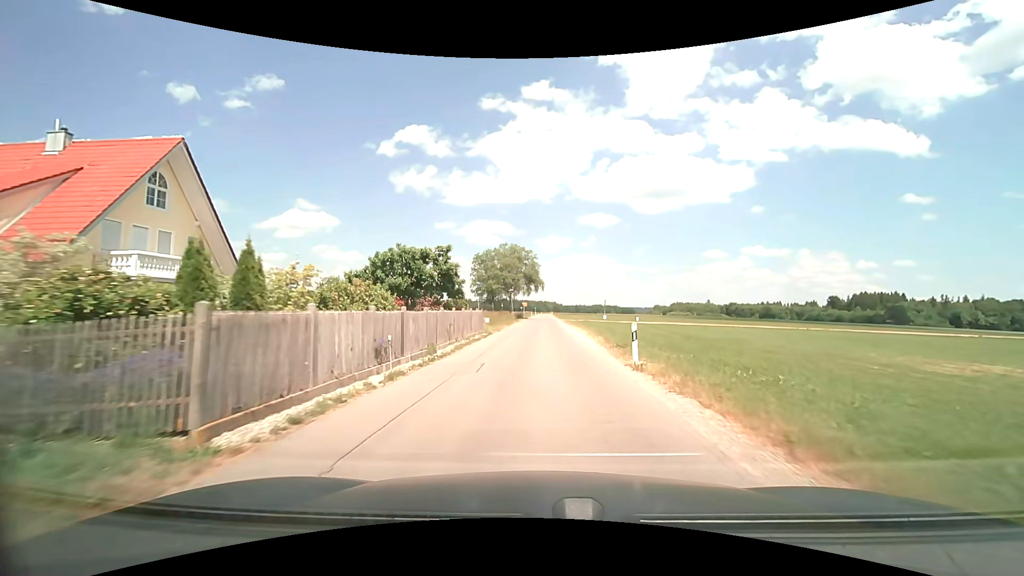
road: unclassified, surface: asphalt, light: Day
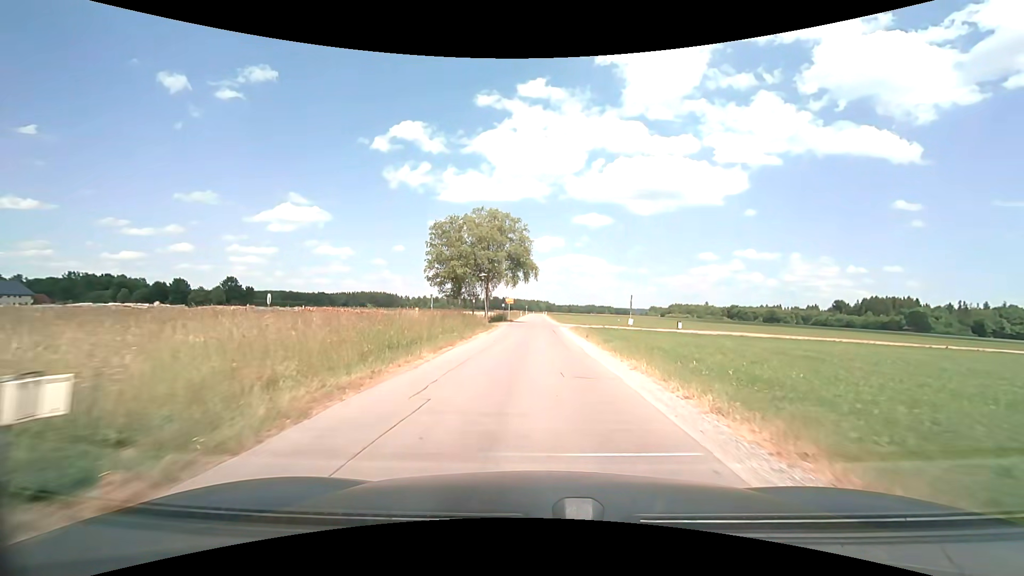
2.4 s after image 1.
(+0.2, +28.3) m; +1°
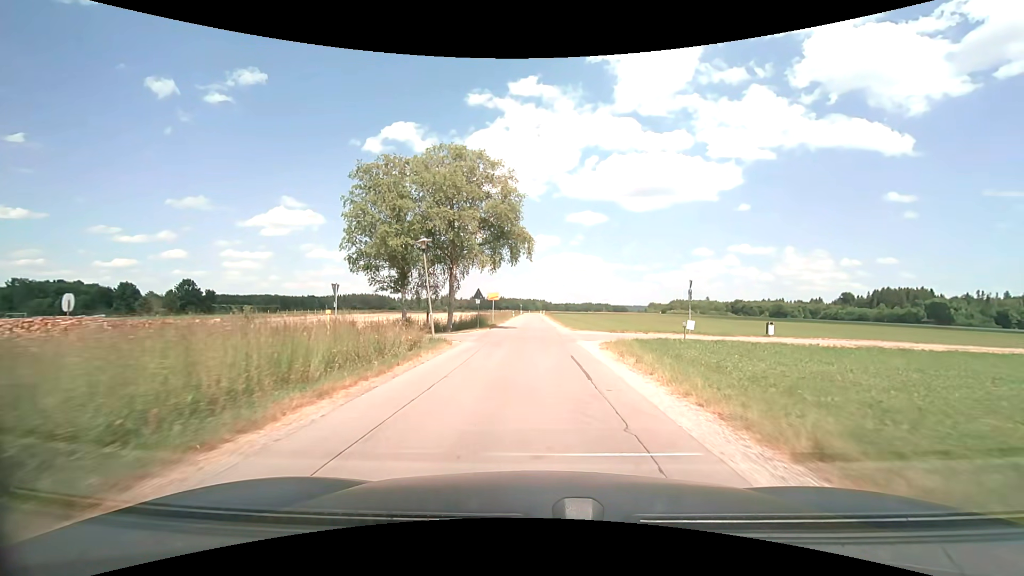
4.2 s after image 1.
(0.0, +21.2) m; 0°
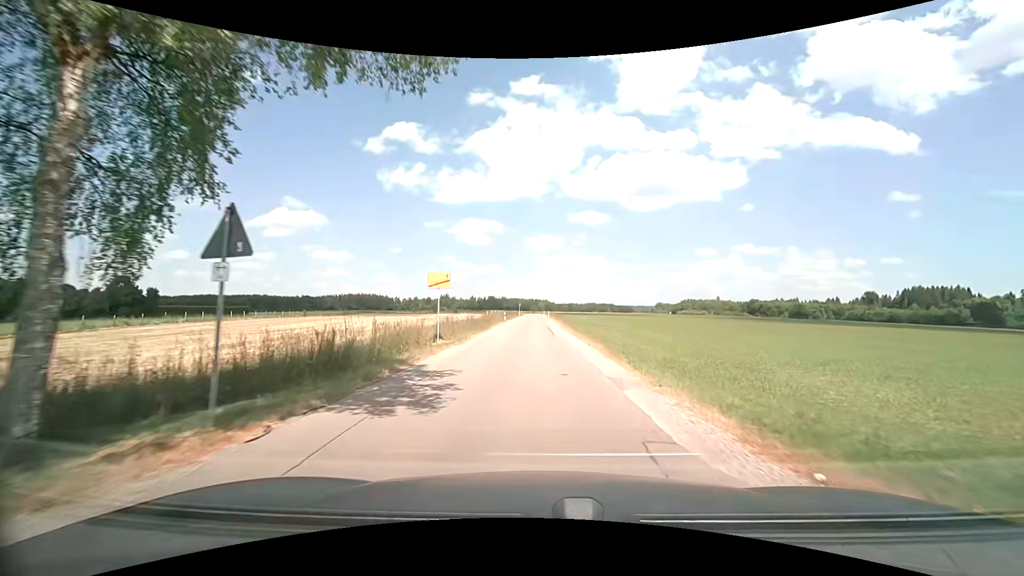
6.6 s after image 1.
(0.0, +28.6) m; 0°
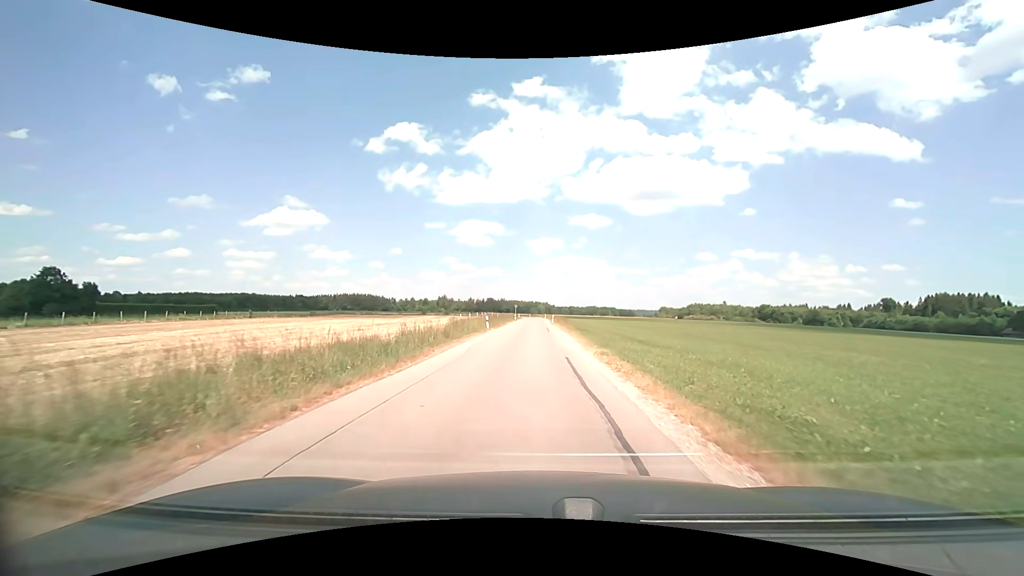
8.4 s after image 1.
(-0.1, +21.7) m; 0°
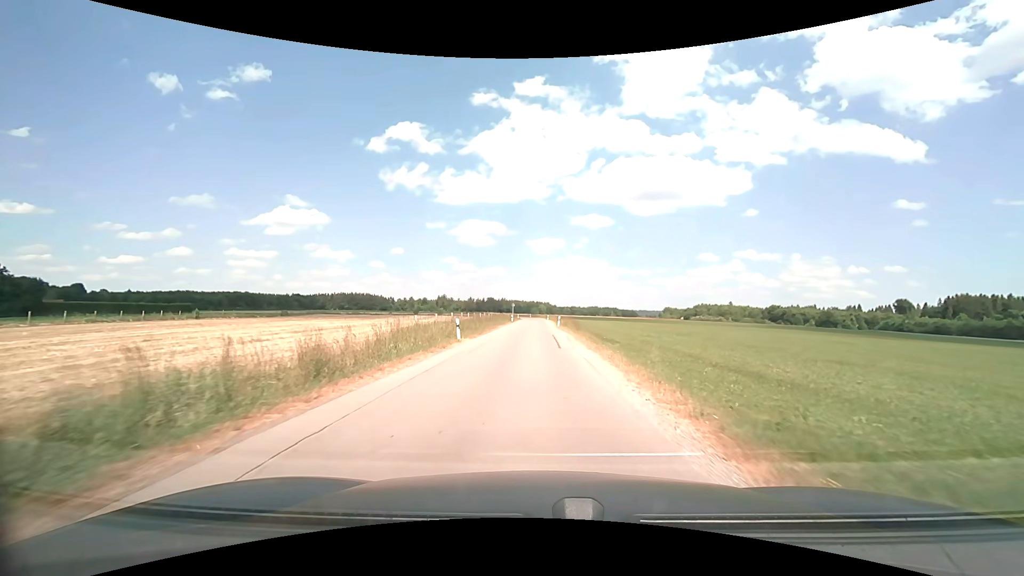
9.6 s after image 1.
(0.0, +15.1) m; 0°
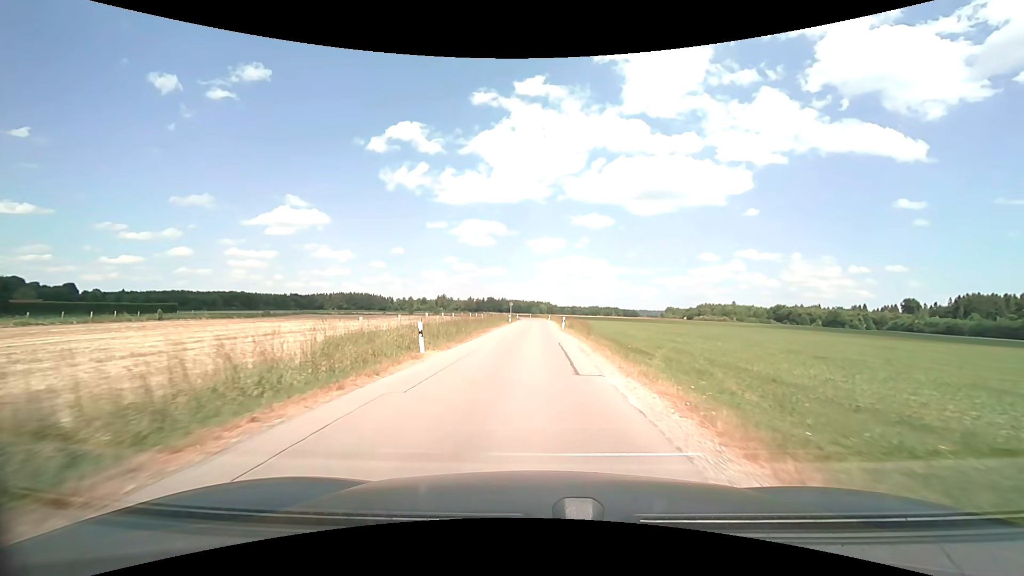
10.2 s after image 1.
(0.0, +7.9) m; 0°
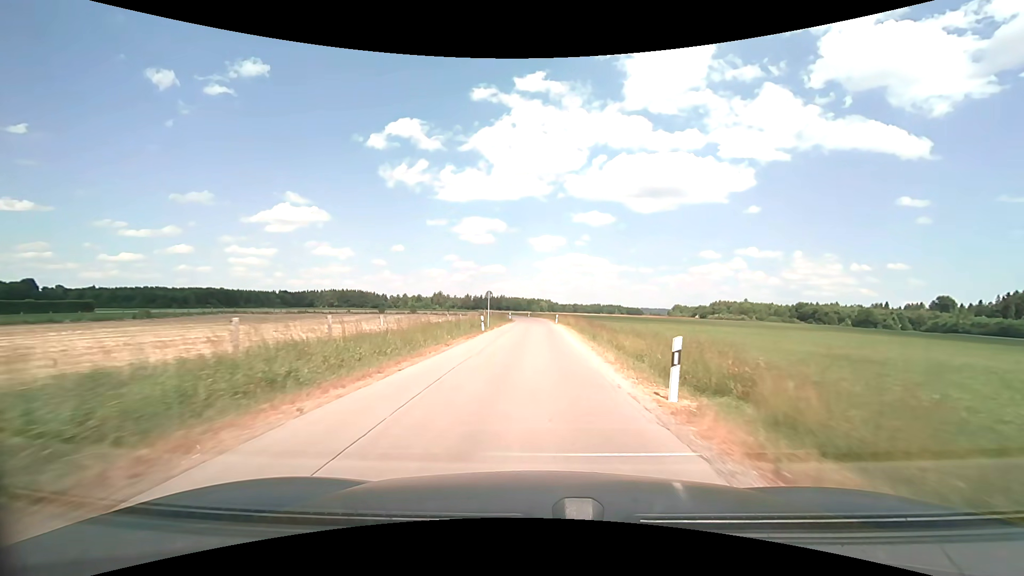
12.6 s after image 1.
(0.0, +33.4) m; 0°
(0, +10) (0, +20) (0, +30) (0, +40) (0, +50) (0, +60) (0, +70) (-1, +80) (-1, +90) (-3, +100) m
